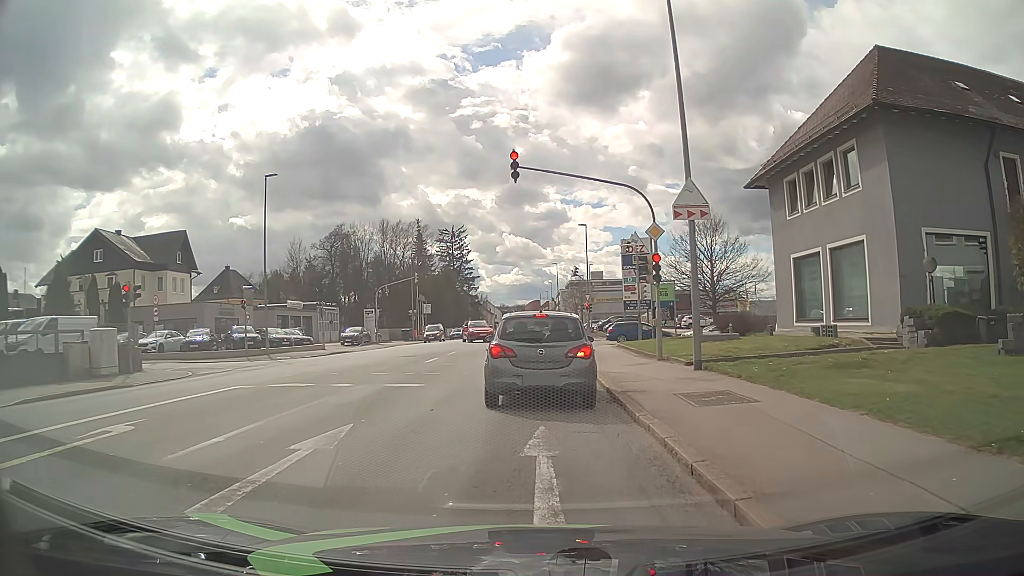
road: tertiary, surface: asphalt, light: Day
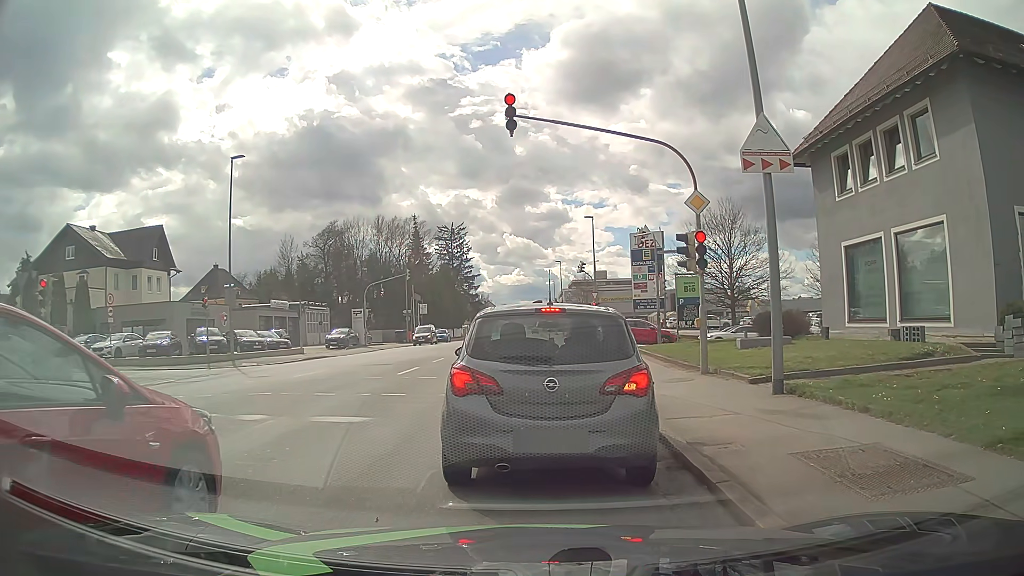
(0.0, +4.7) m; +1°
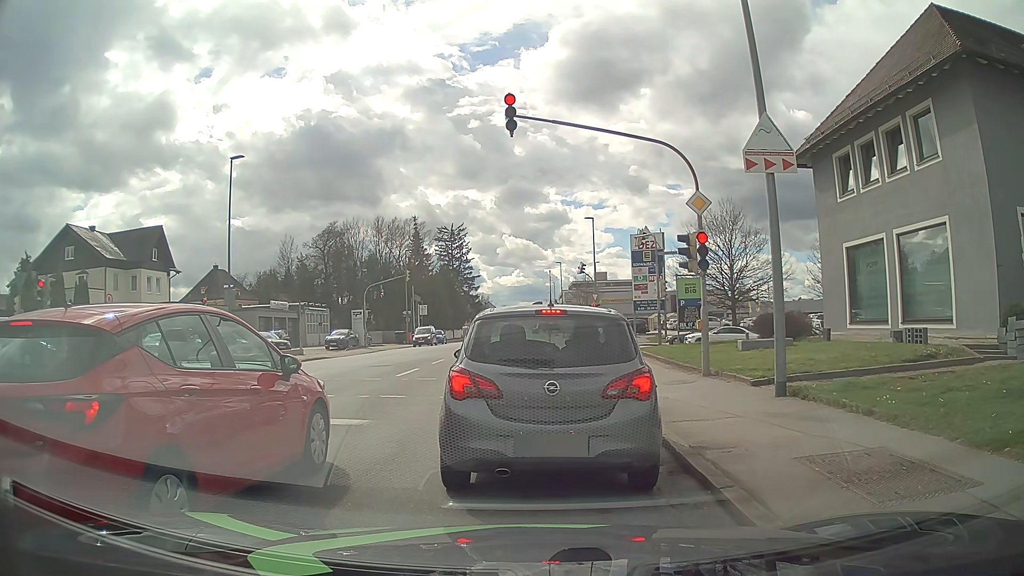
(0.0, +0.2) m; 0°
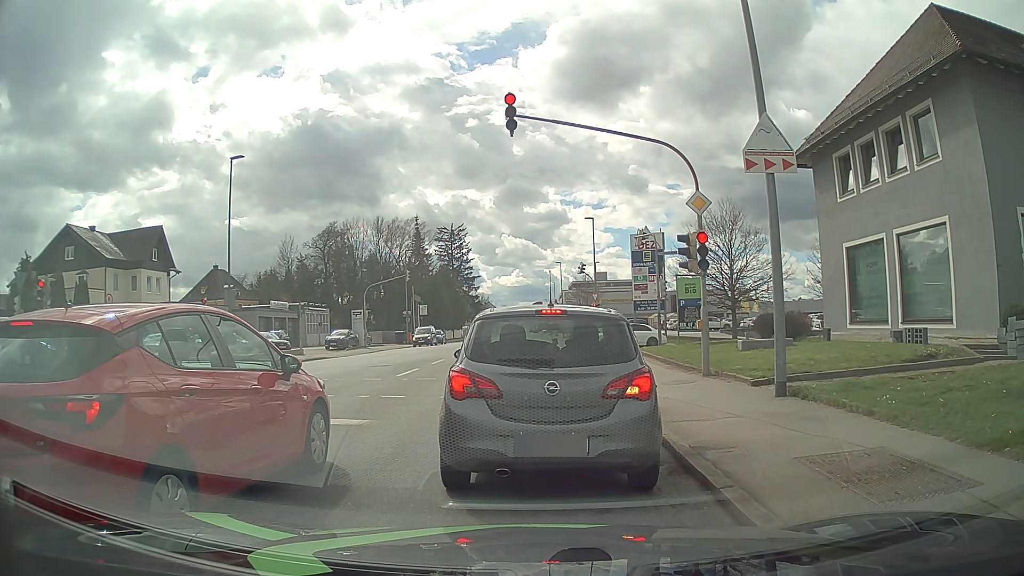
(0.0, 0.0) m; 0°
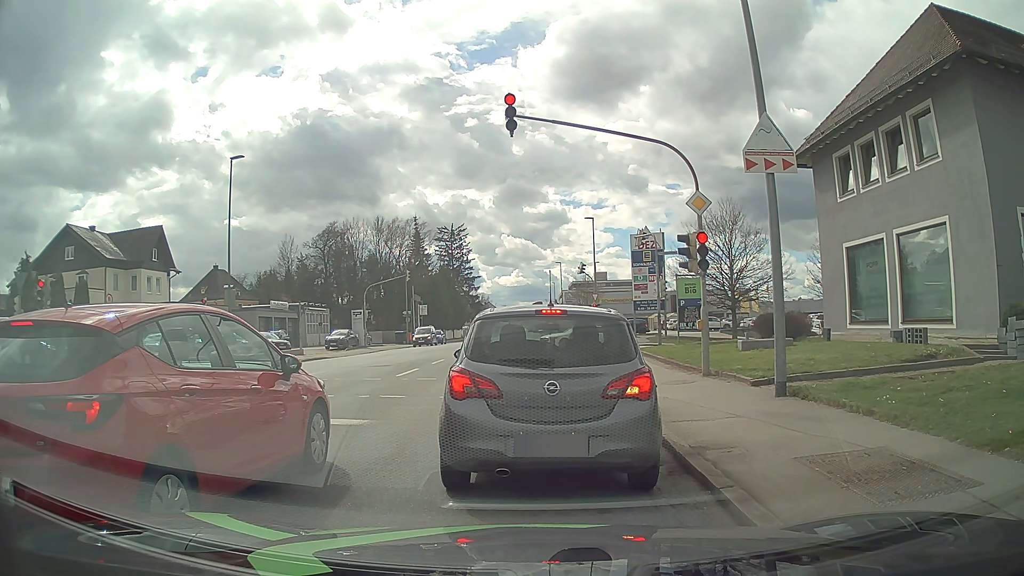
(0.0, 0.0) m; 0°
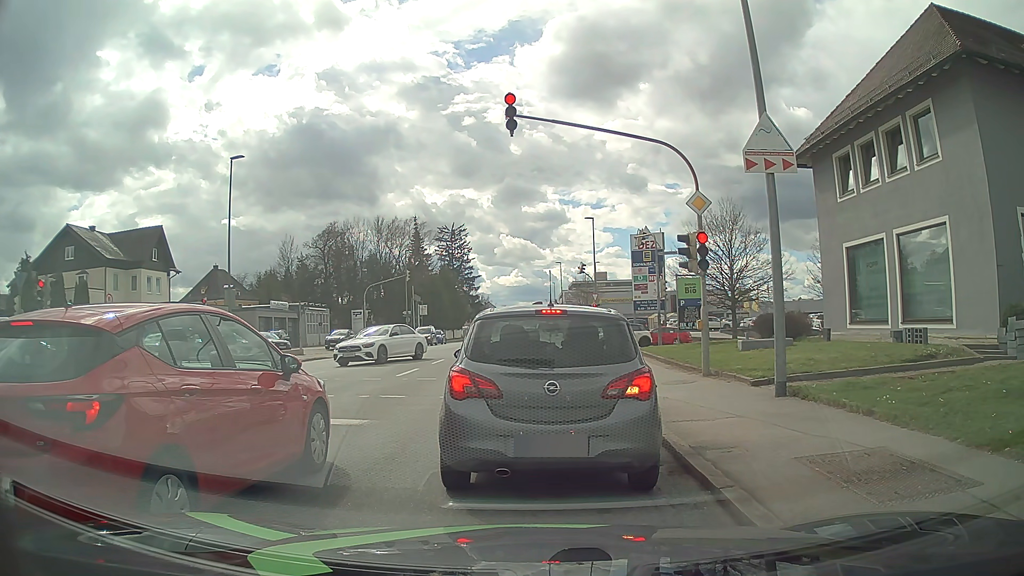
(0.0, 0.0) m; 0°
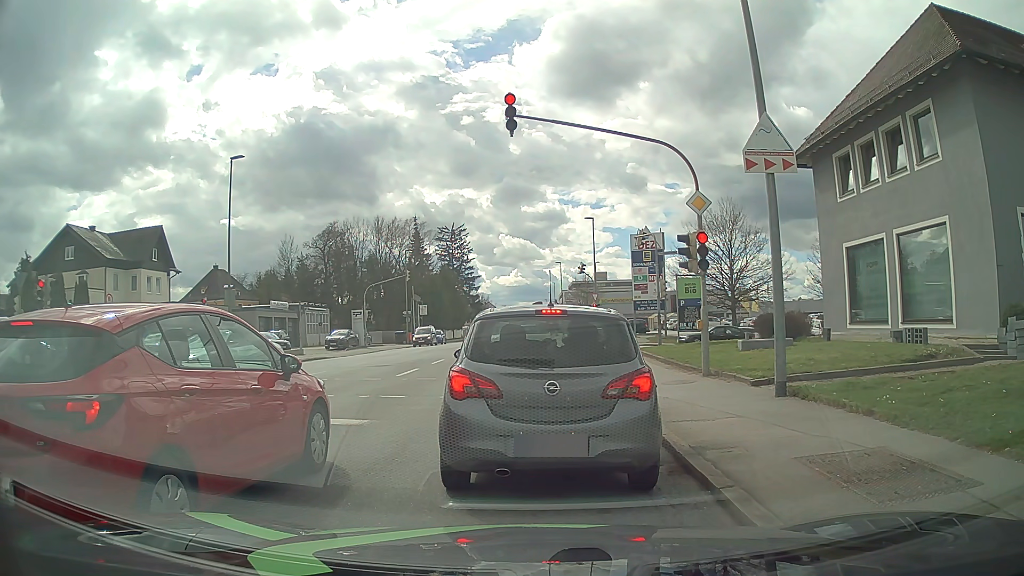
(0.0, 0.0) m; 0°
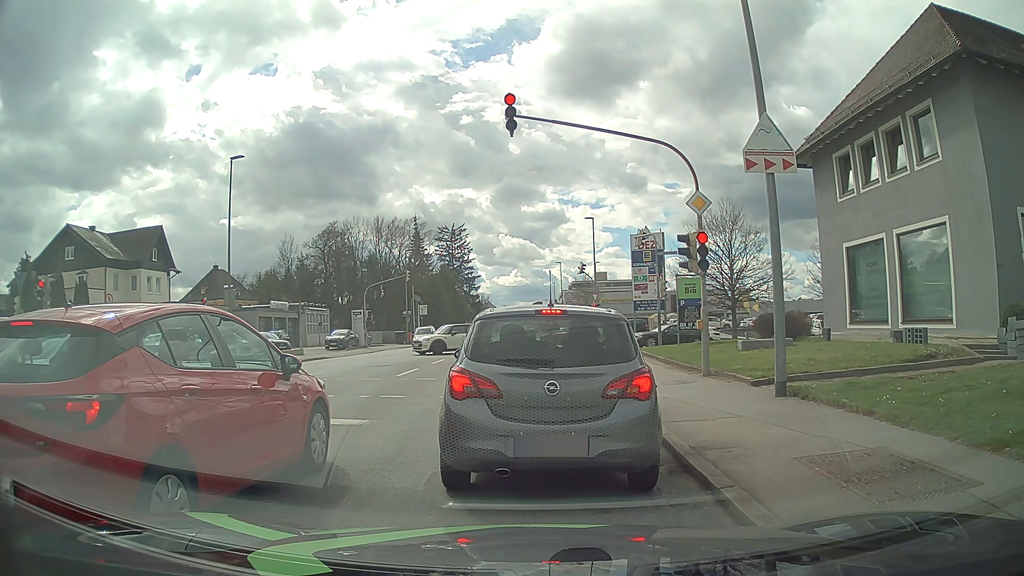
(0.0, 0.0) m; 0°
